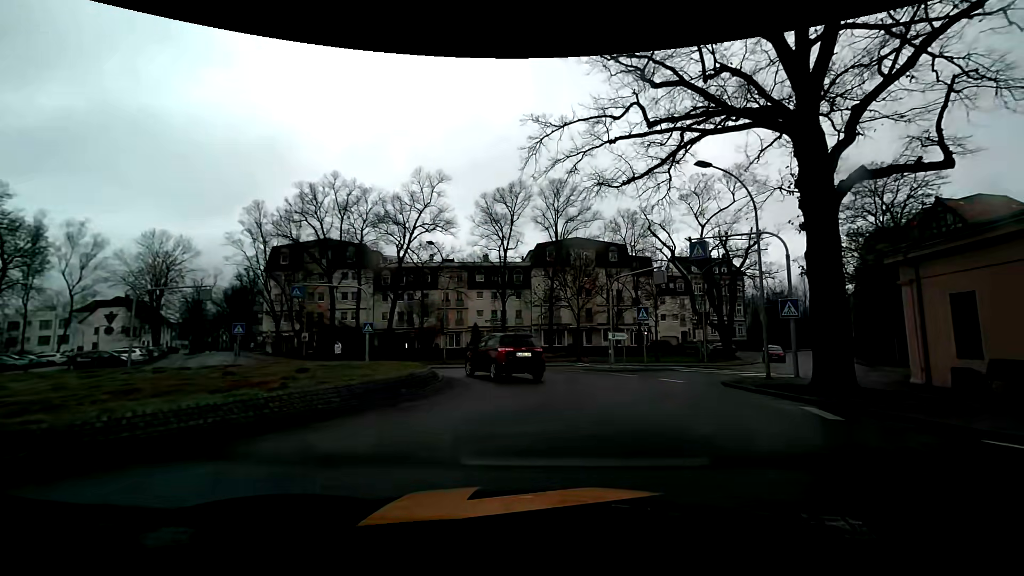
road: primary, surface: asphalt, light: Day
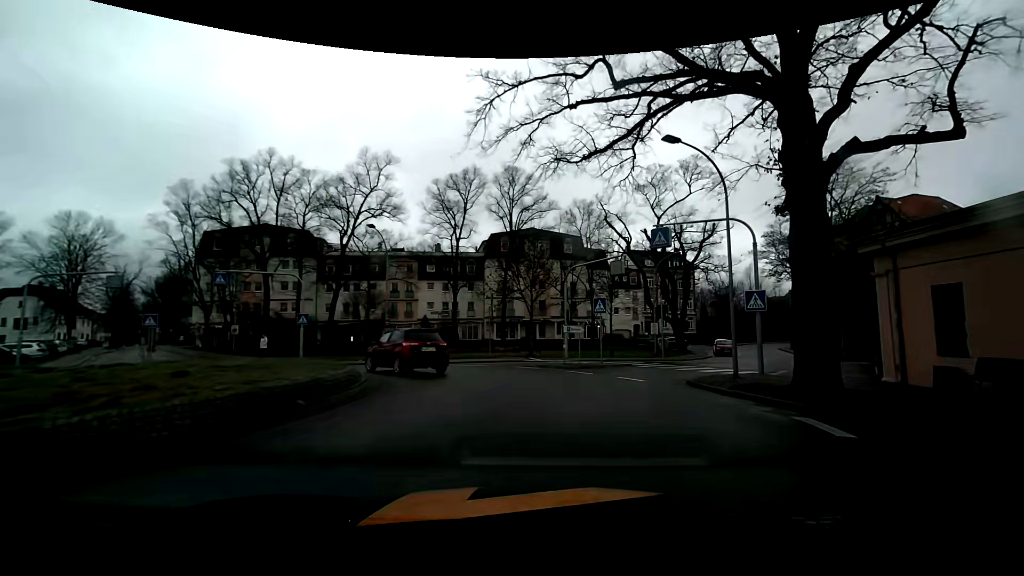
(+0.1, +2.3) m; +6°
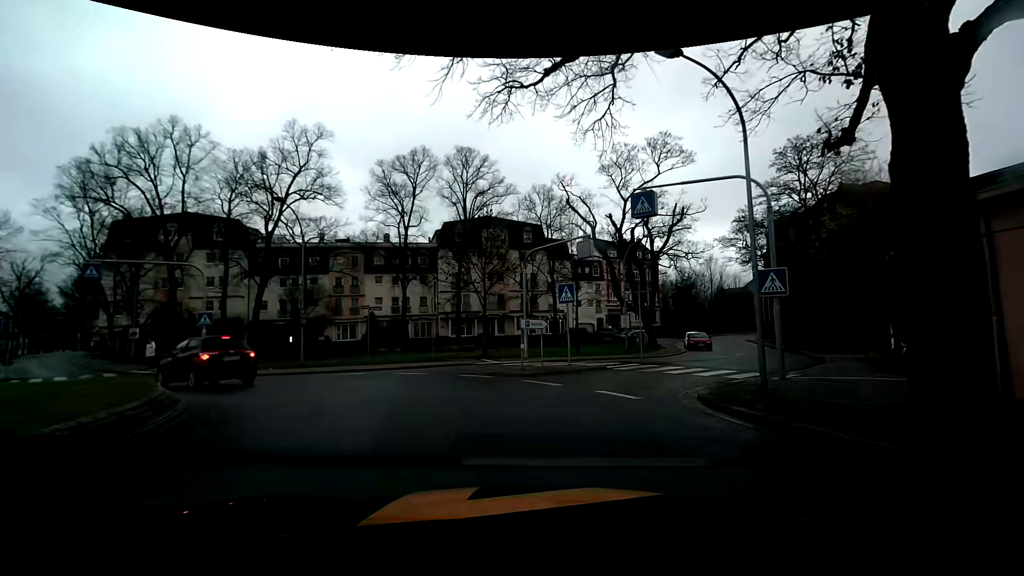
(+0.2, +5.2) m; +3°
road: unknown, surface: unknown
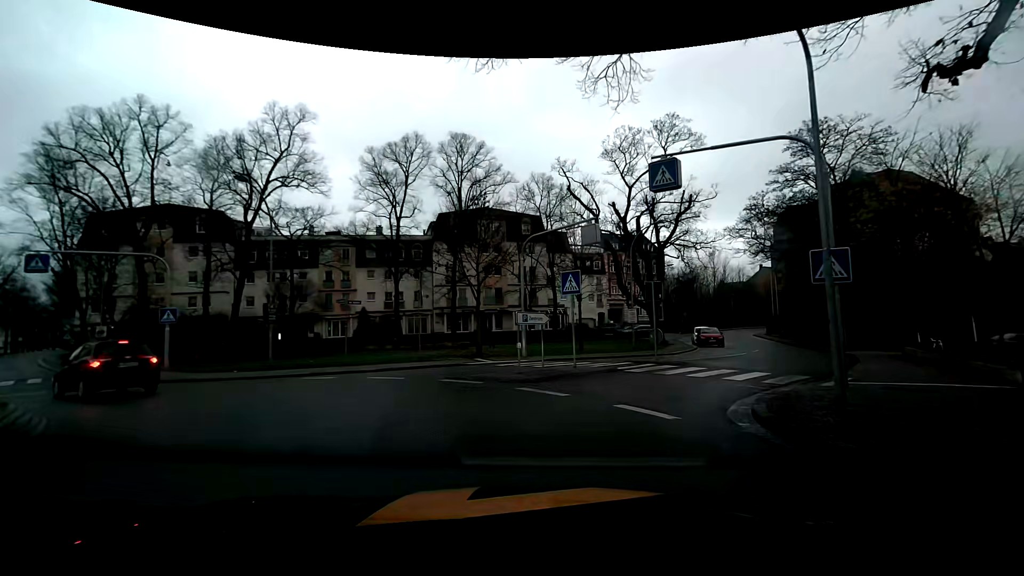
(0.0, +2.7) m; -1°
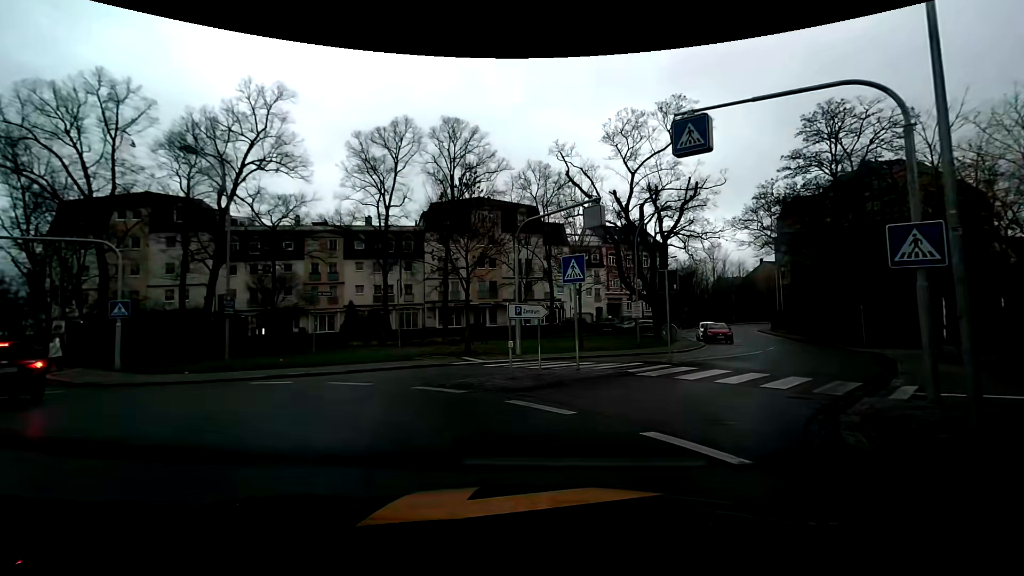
(0.0, +2.5) m; 0°
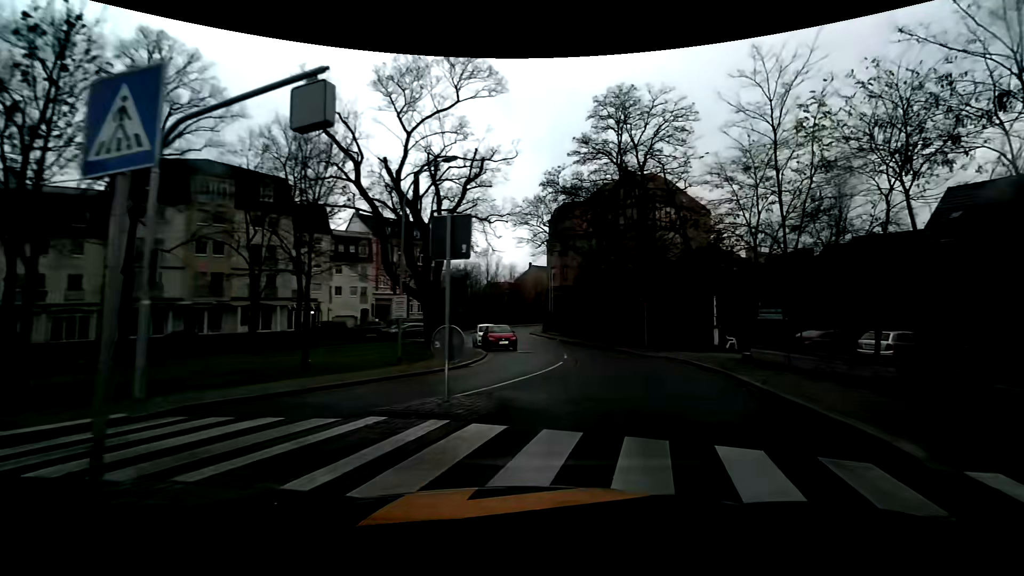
(+1.8, +9.5) m; +26°
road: residential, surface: asphalt
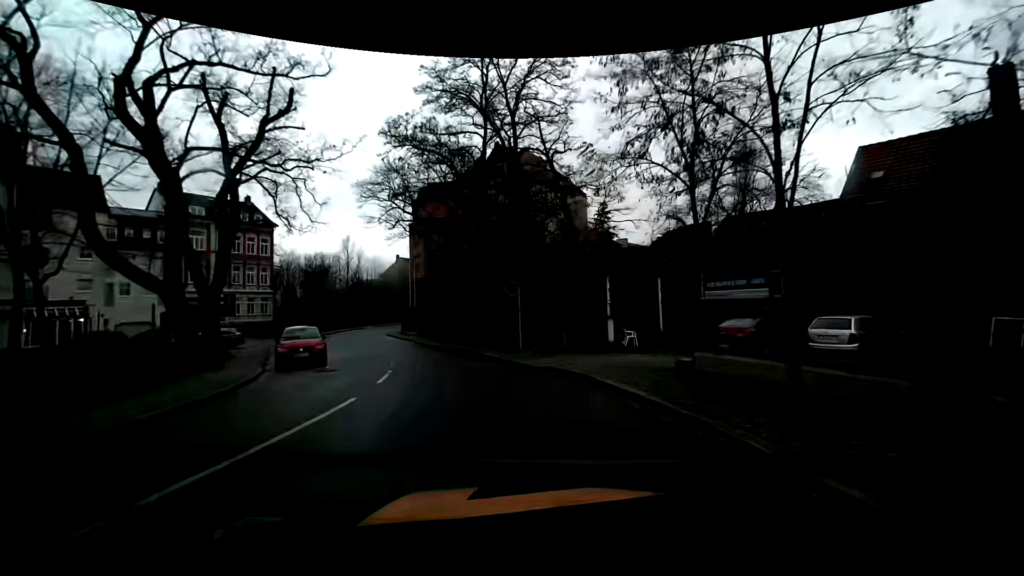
(+1.8, +9.6) m; +13°
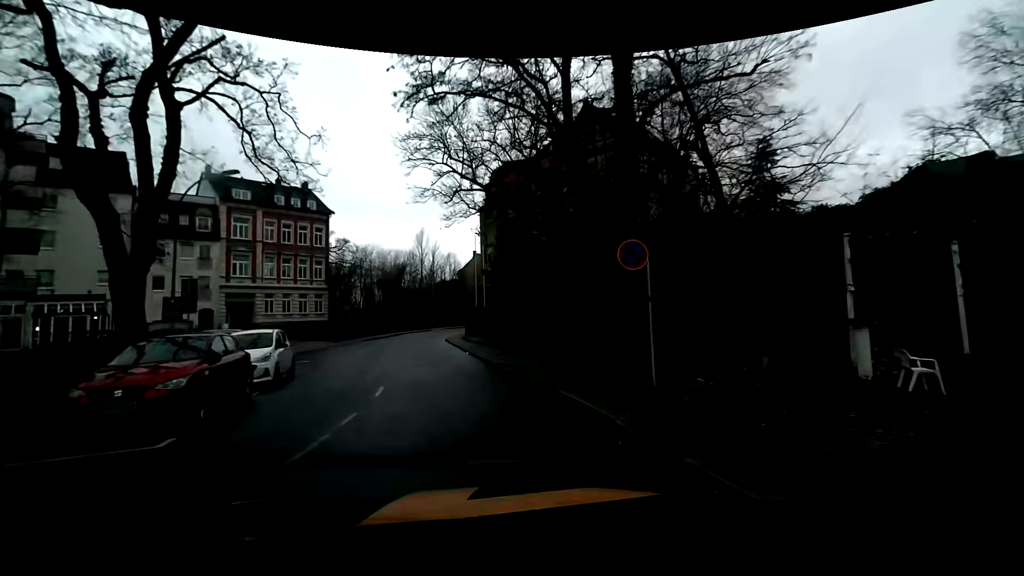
(-0.9, +11.6) m; -10°
(-1, +10) (-4, +20) (-6, +29) (-8, +39) (-9, +49) (-8, +59) (-6, +69) (-2, +78) (+3, +87) (+10, +94) m
